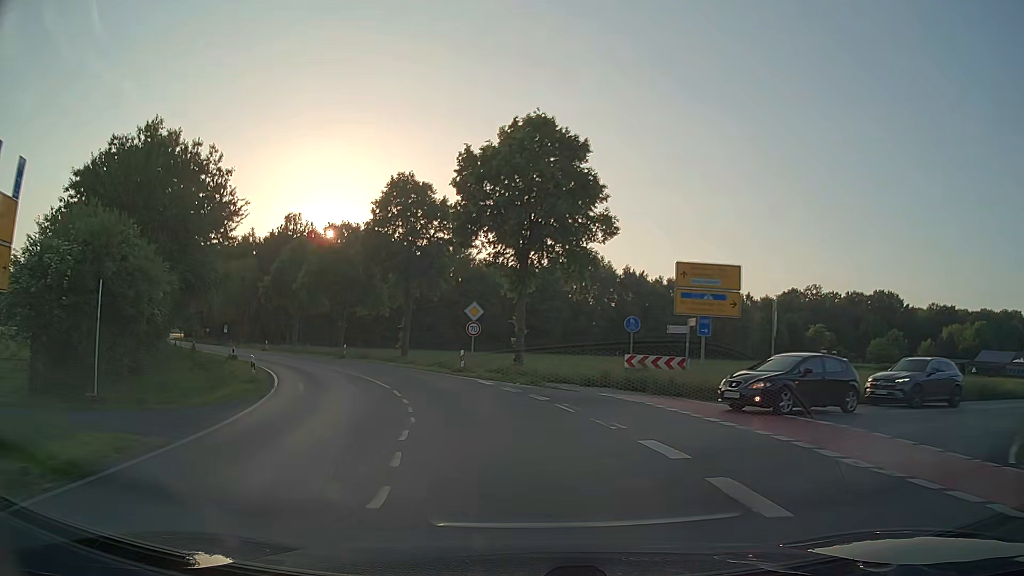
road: secondary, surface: asphalt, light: Day
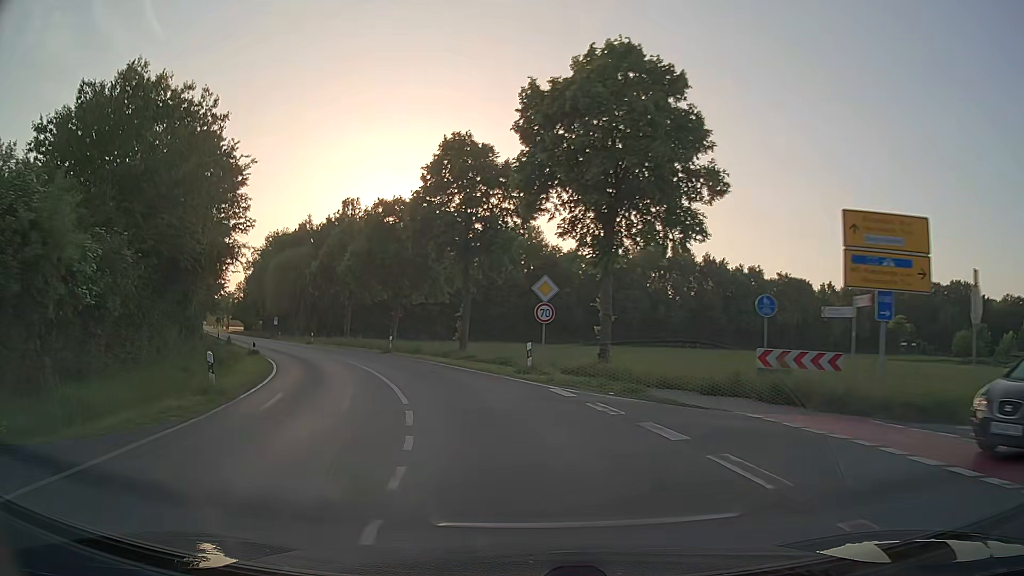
(-0.5, +7.9) m; -6°
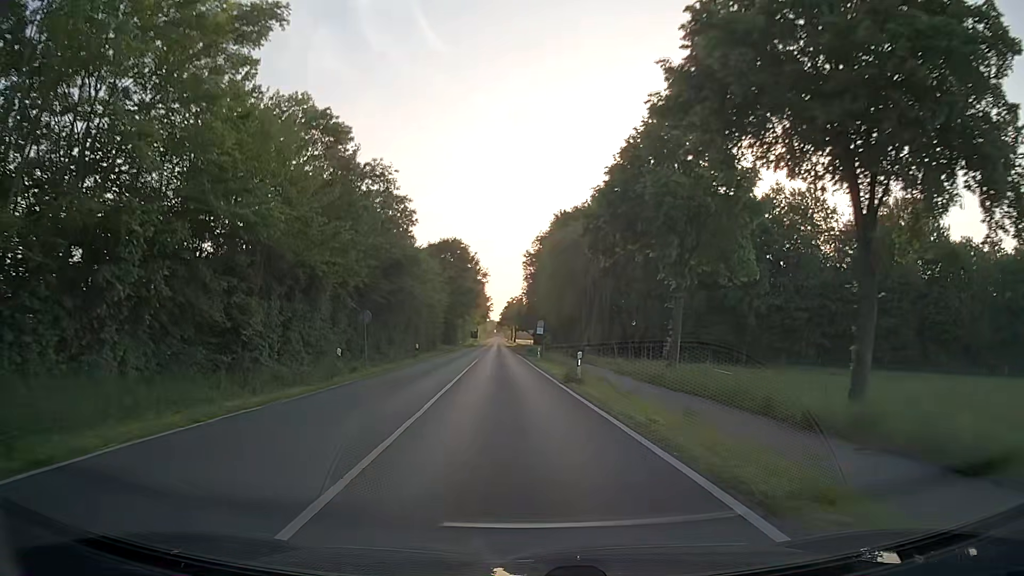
(-11.1, +39.3) m; -27°
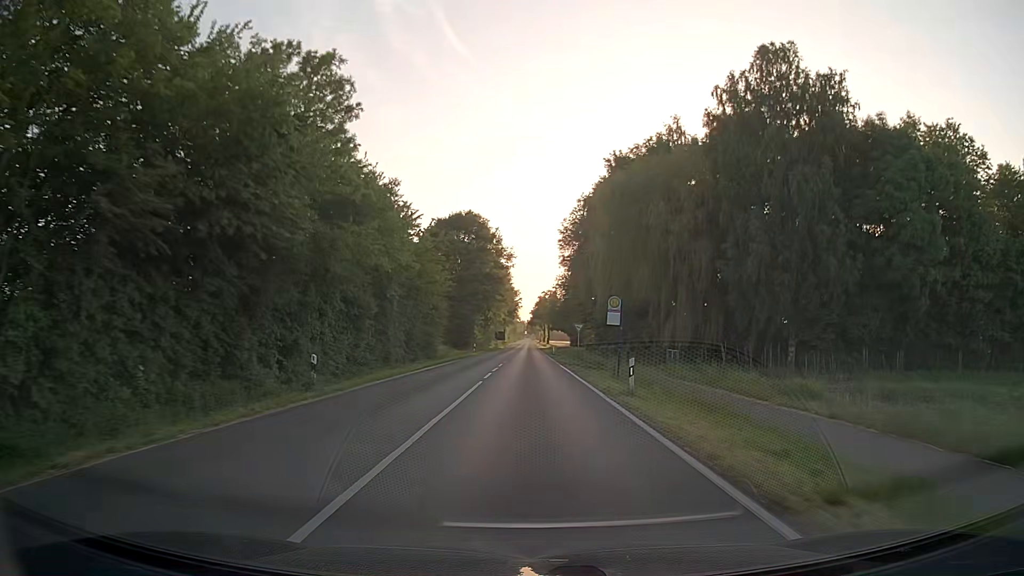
(-1.0, +28.3) m; -3°
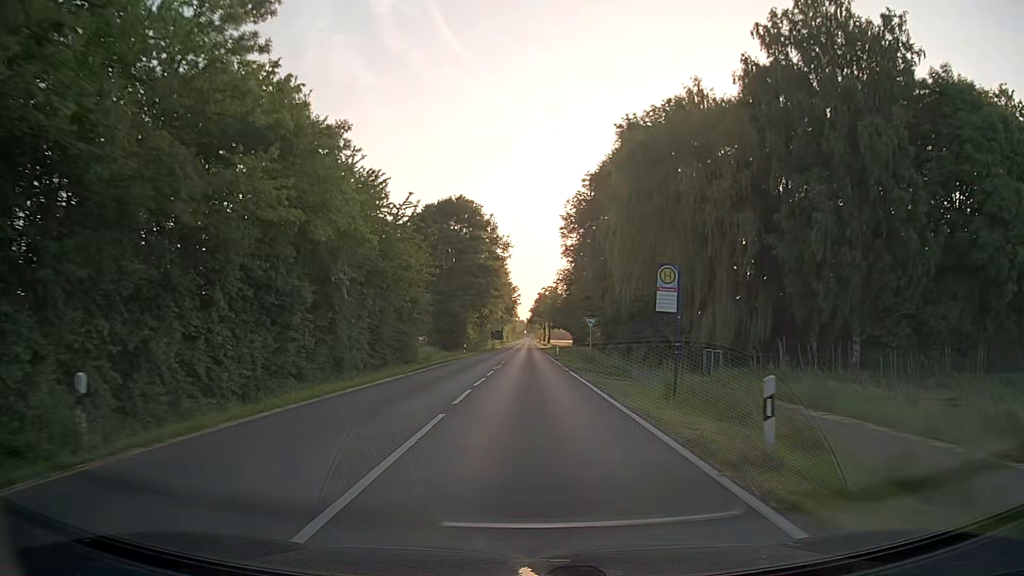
(0.0, +10.0) m; 0°
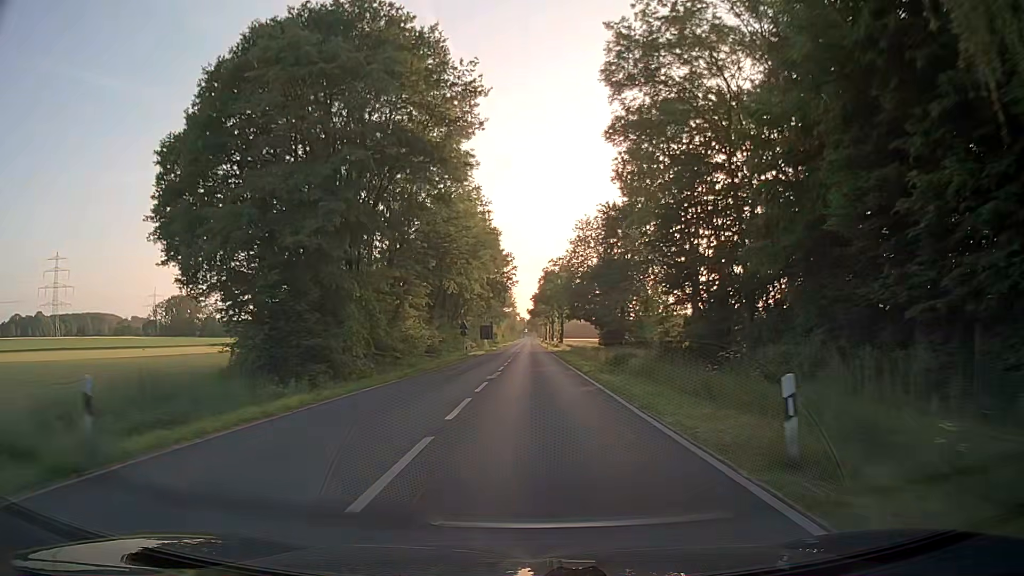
(+0.1, +52.0) m; 0°
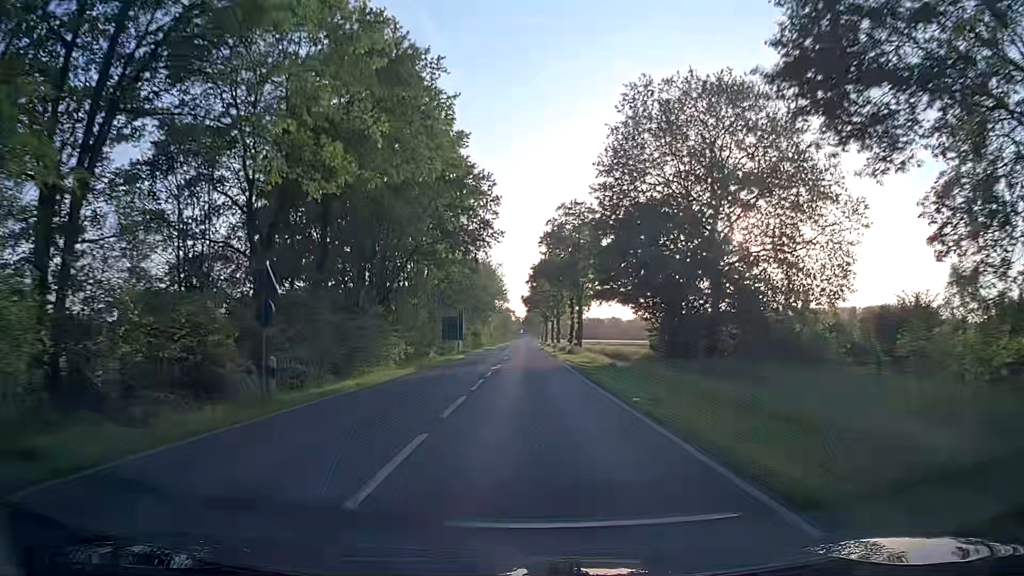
(+0.3, +43.3) m; +1°
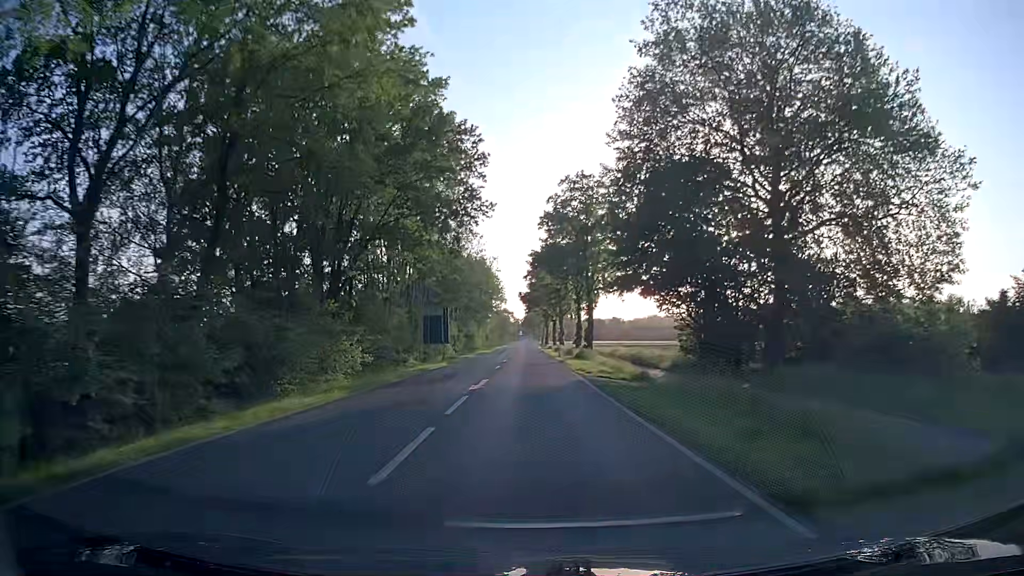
(-0.1, +11.1) m; 0°
(0, +10) (0, +20) (0, +30) (0, +40) (0, +50) (0, +60) (0, +70) (0, +80) (-1, +90) (-1, +100) m
